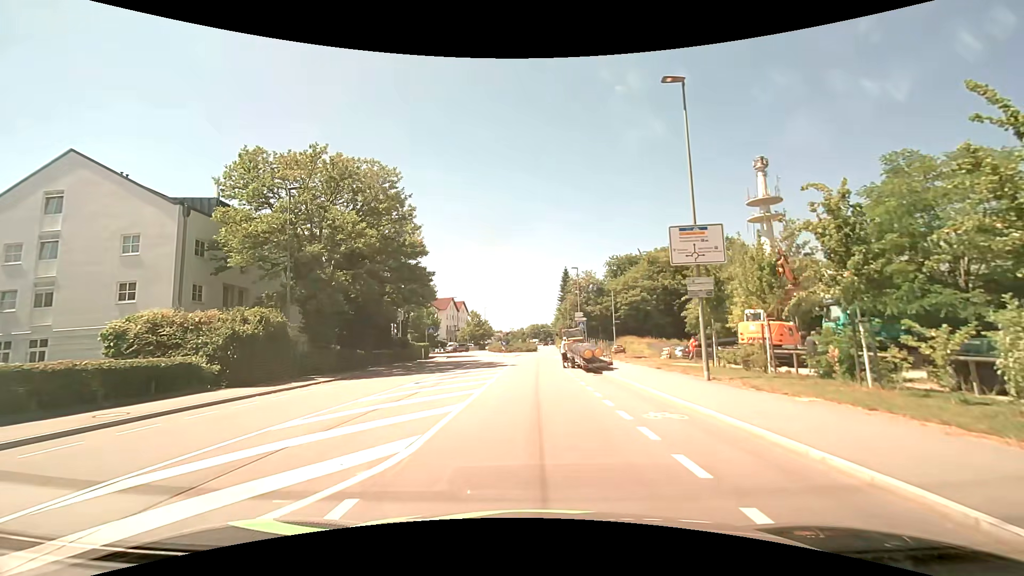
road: tertiary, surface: asphalt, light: Day
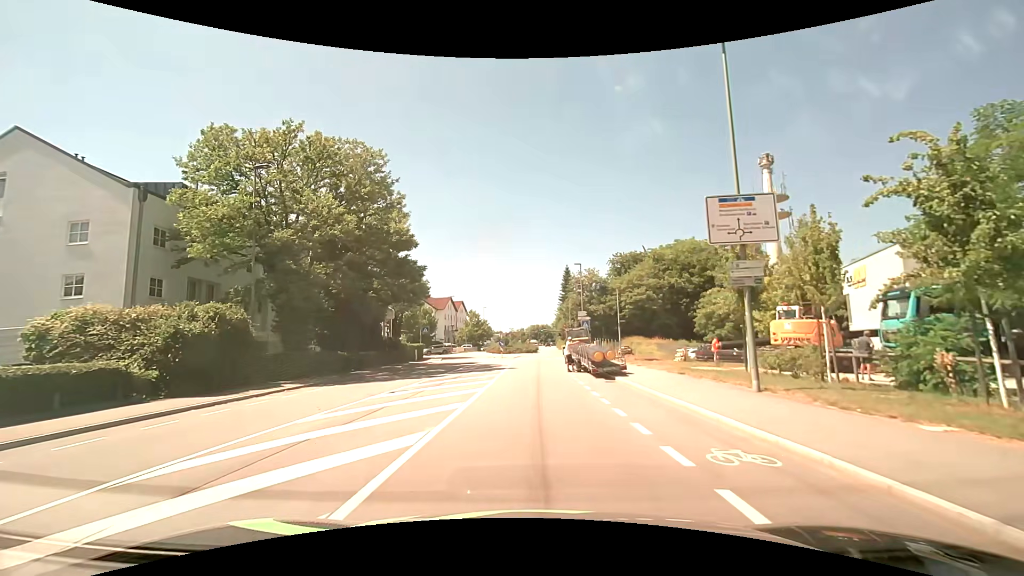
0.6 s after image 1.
(0.0, +3.4) m; 0°
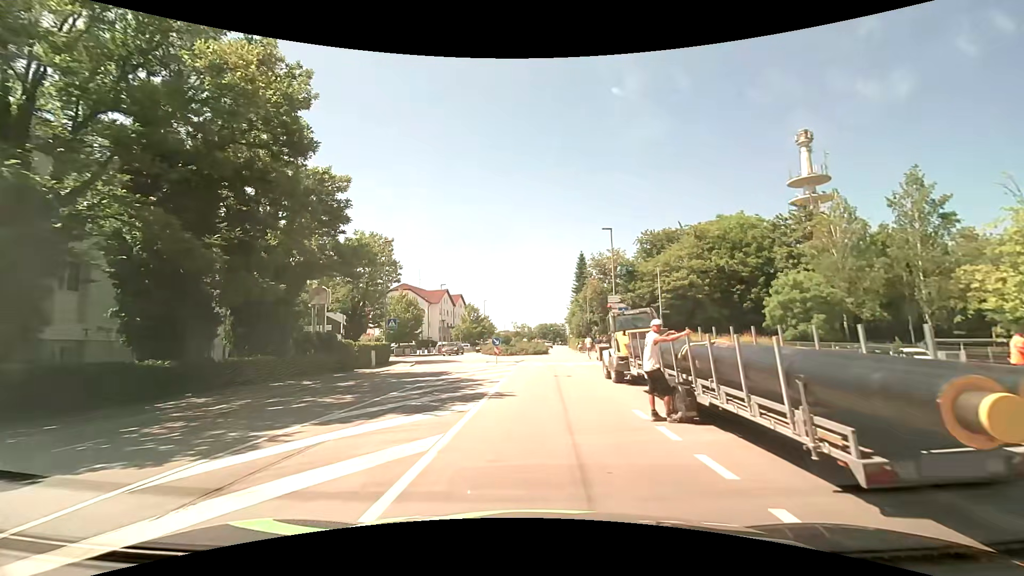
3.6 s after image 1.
(-0.2, +16.6) m; -3°
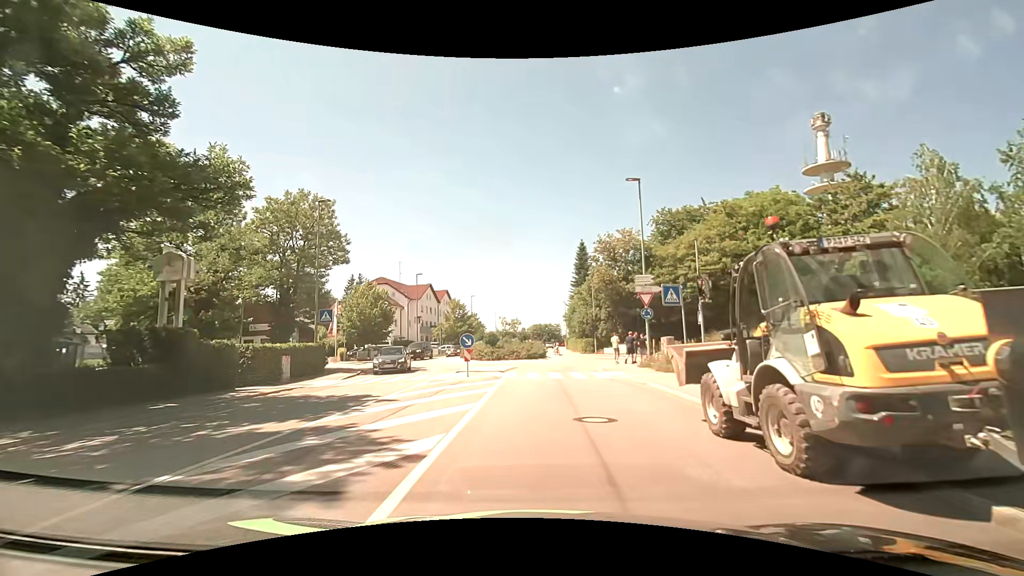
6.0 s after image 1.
(+0.3, +11.9) m; +2°
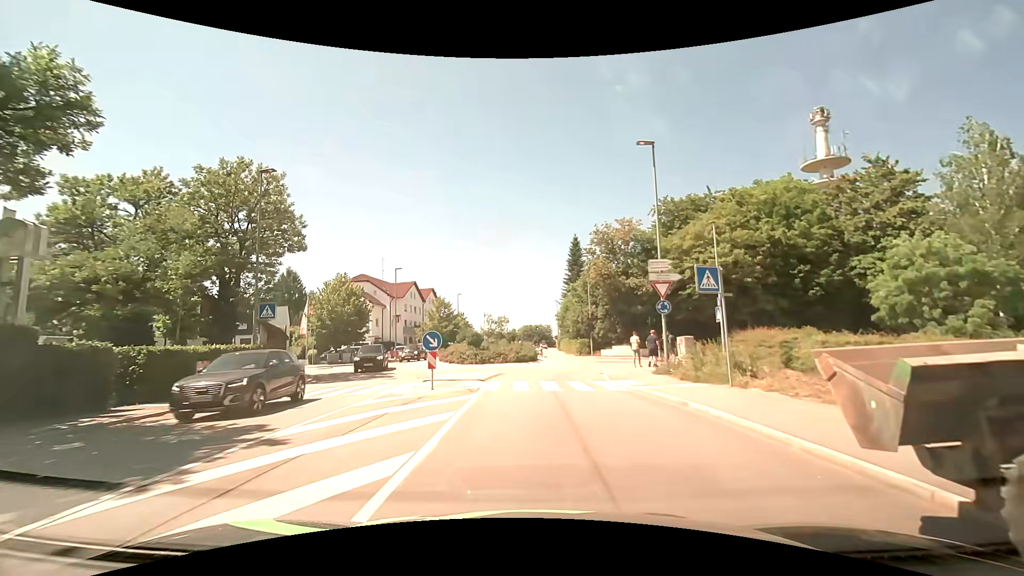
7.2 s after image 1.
(0.0, +5.2) m; 0°
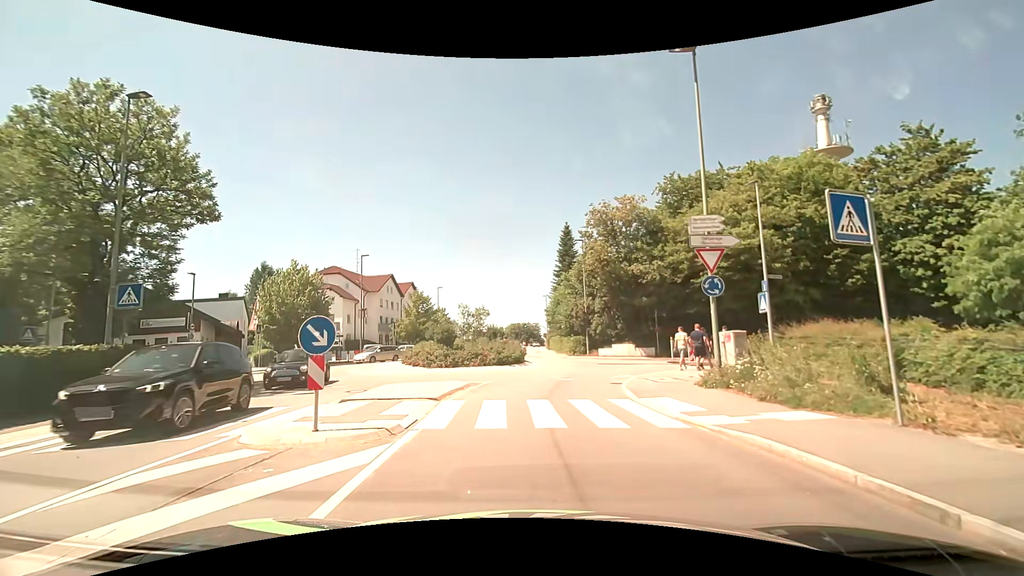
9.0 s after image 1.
(+0.2, +7.1) m; +2°
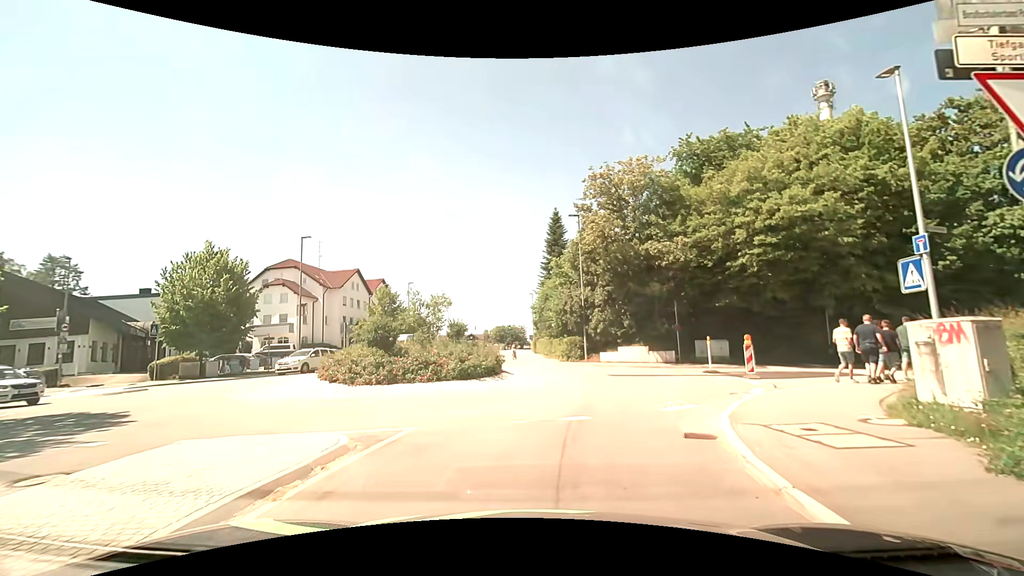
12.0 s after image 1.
(+0.1, +9.6) m; +1°
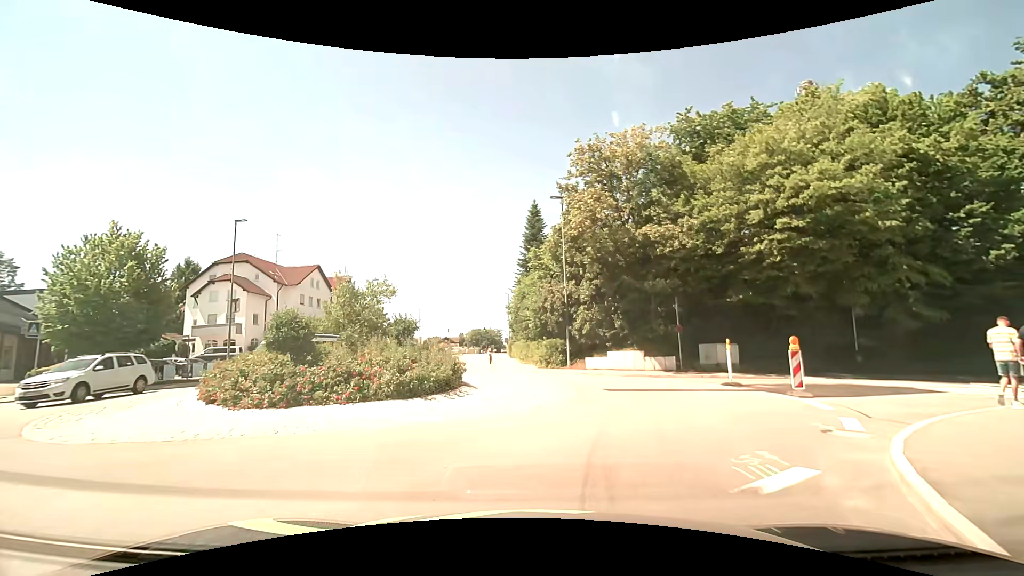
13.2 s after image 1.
(+0.1, +5.4) m; +2°
(+1, +10) (+2, +20) (-1, +29) (-5, +38) (-6, +48) (-6, +58) (-7, +68) (-7, +78) (-8, +88) (-8, +98) m
